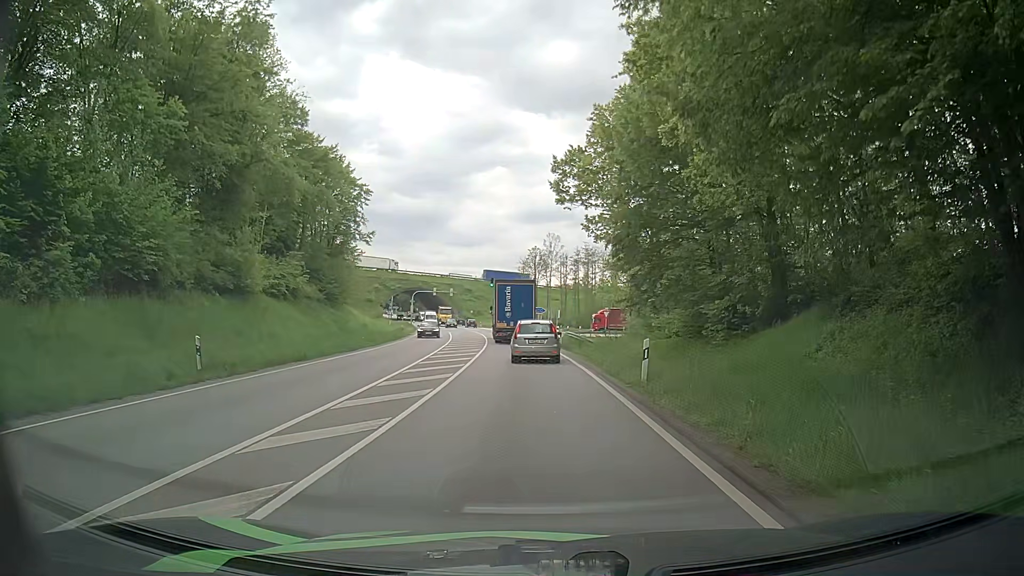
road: primary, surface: asphalt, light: Day
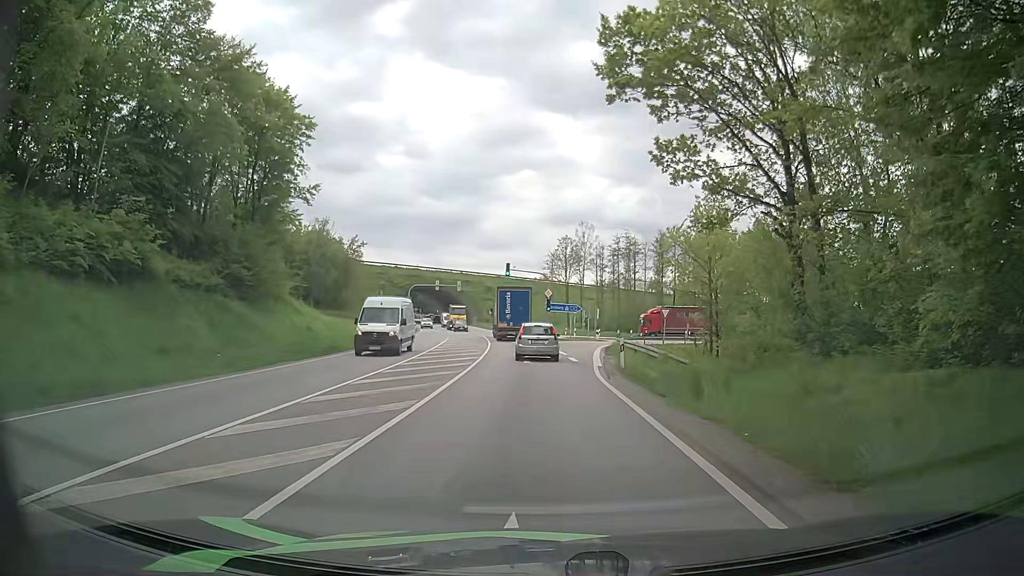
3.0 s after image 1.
(-0.5, +23.3) m; -3°
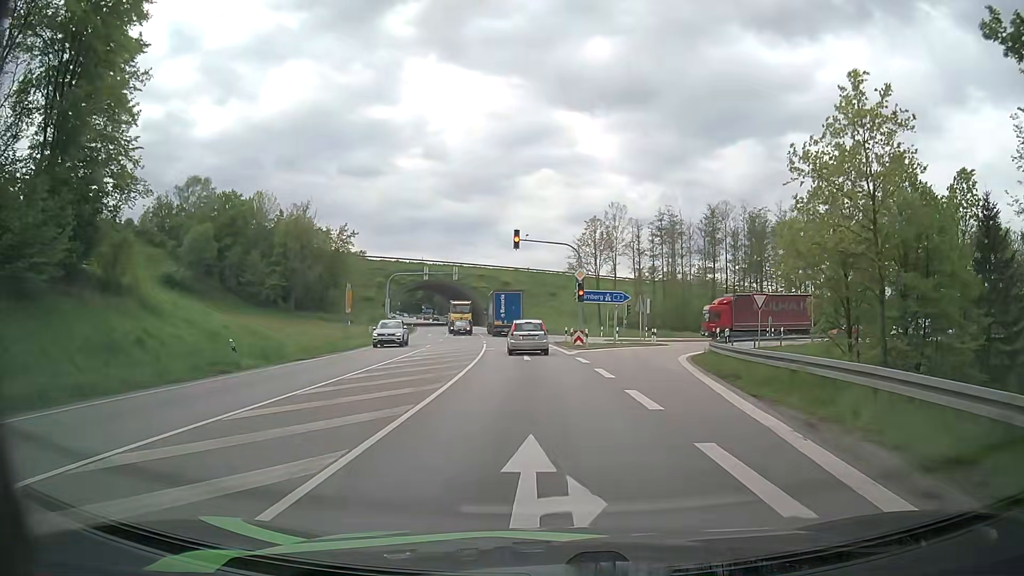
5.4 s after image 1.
(-0.2, +21.8) m; -2°
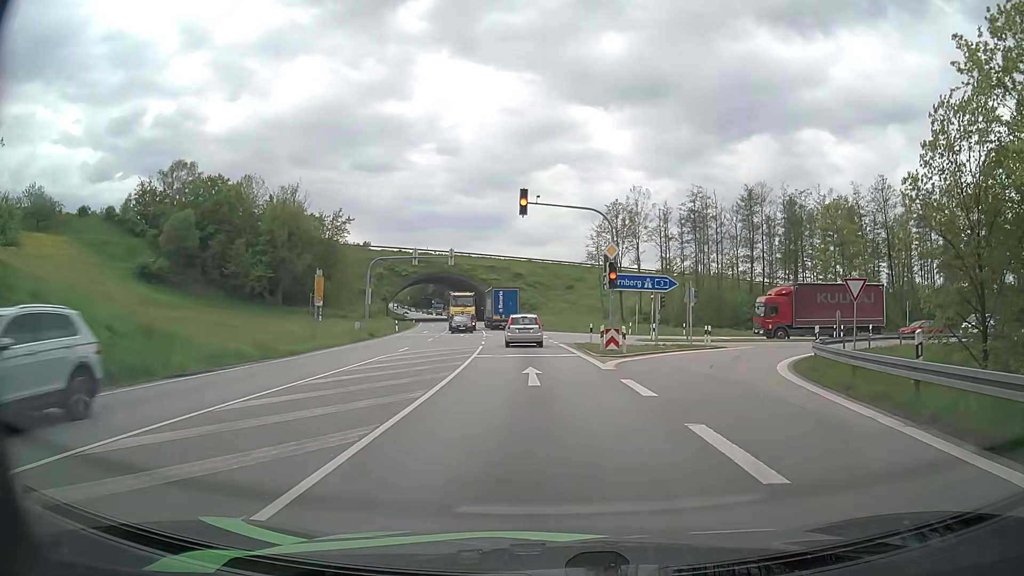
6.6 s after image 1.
(-0.1, +11.0) m; -2°
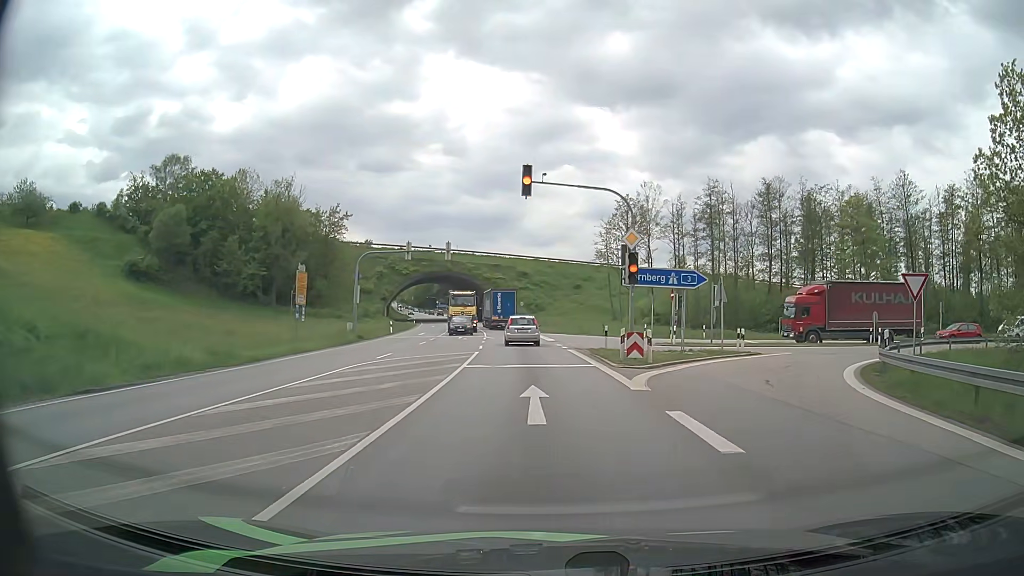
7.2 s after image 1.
(0.0, +4.5) m; -1°
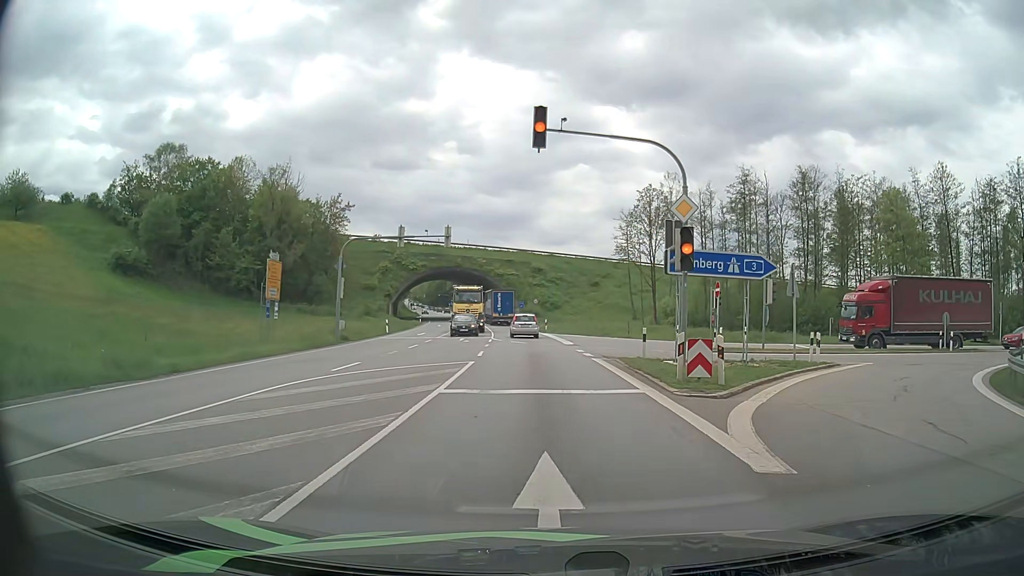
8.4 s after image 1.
(0.0, +6.4) m; -1°
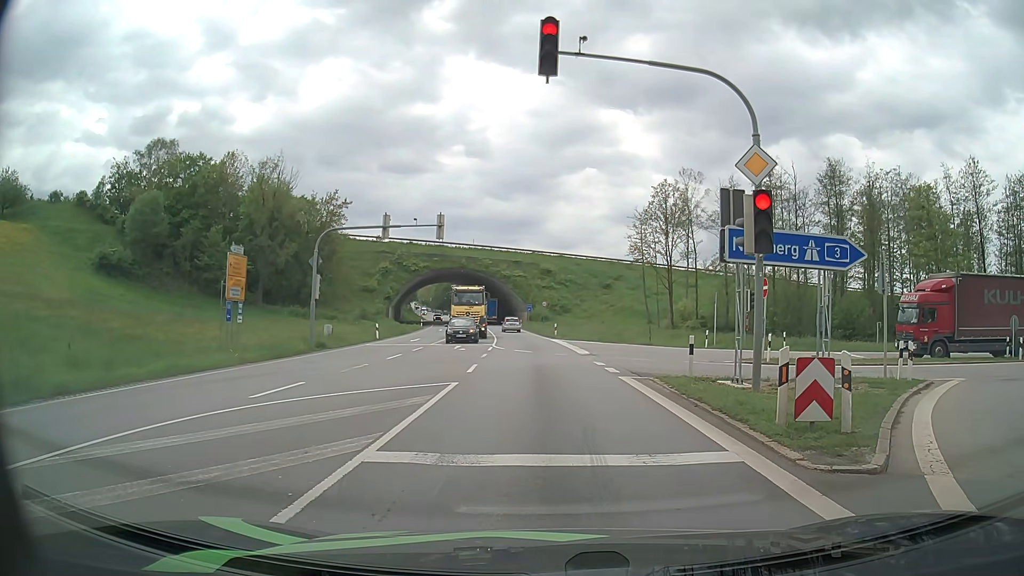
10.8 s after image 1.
(0.0, +5.2) m; +2°
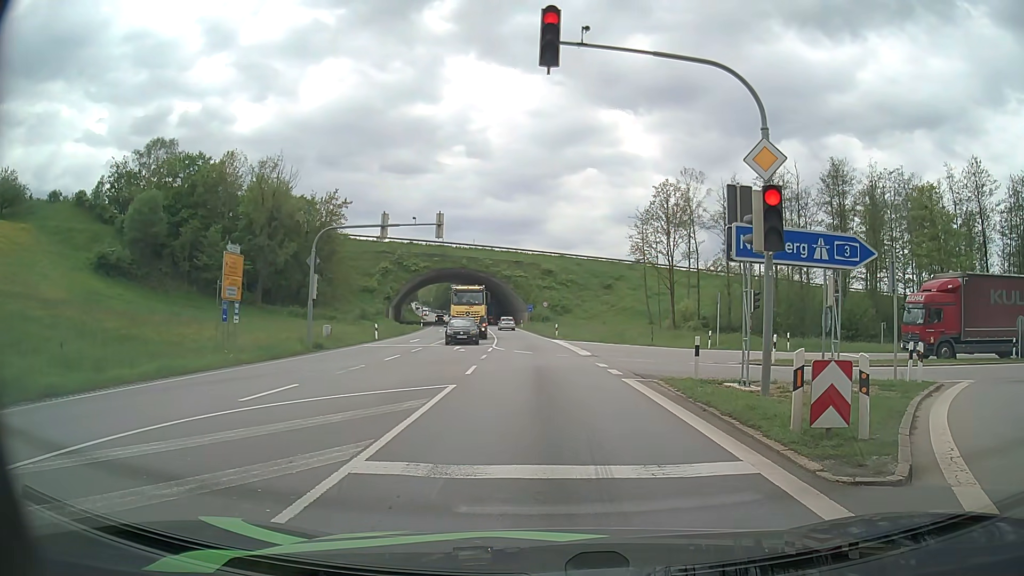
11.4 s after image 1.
(0.0, +0.4) m; 0°
